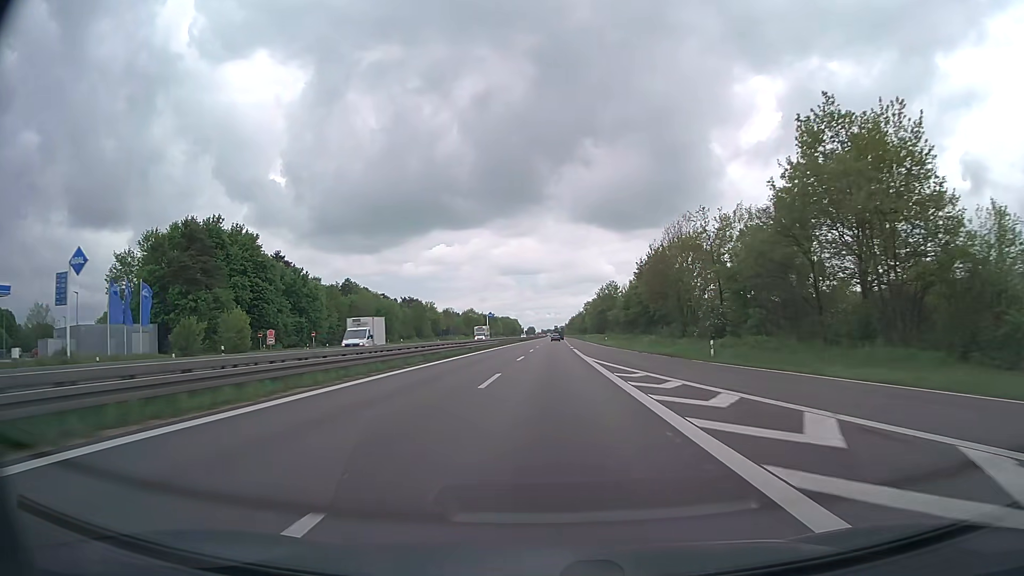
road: trunk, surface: asphalt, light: Day
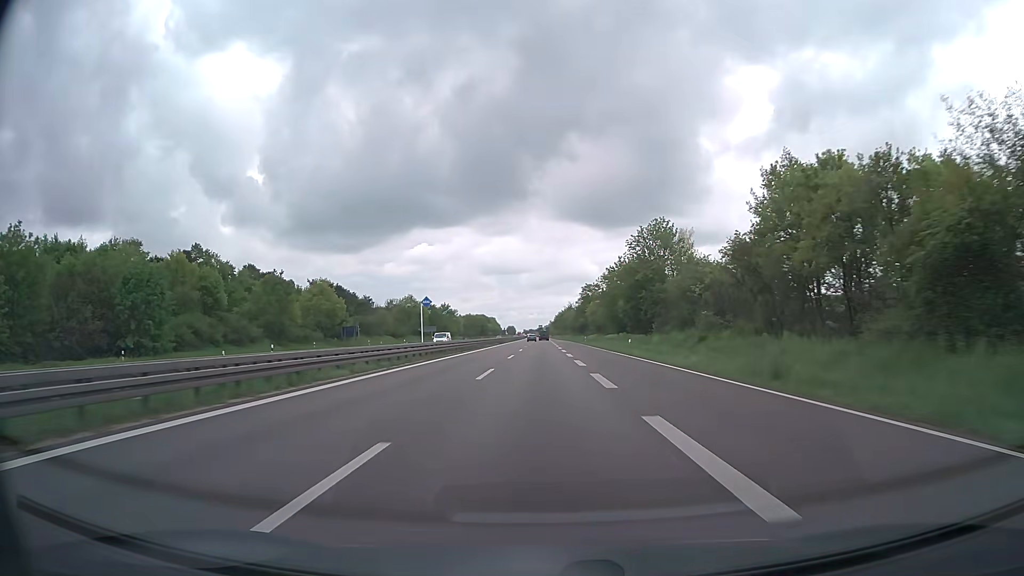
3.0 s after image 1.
(+1.5, +87.2) m; +2°
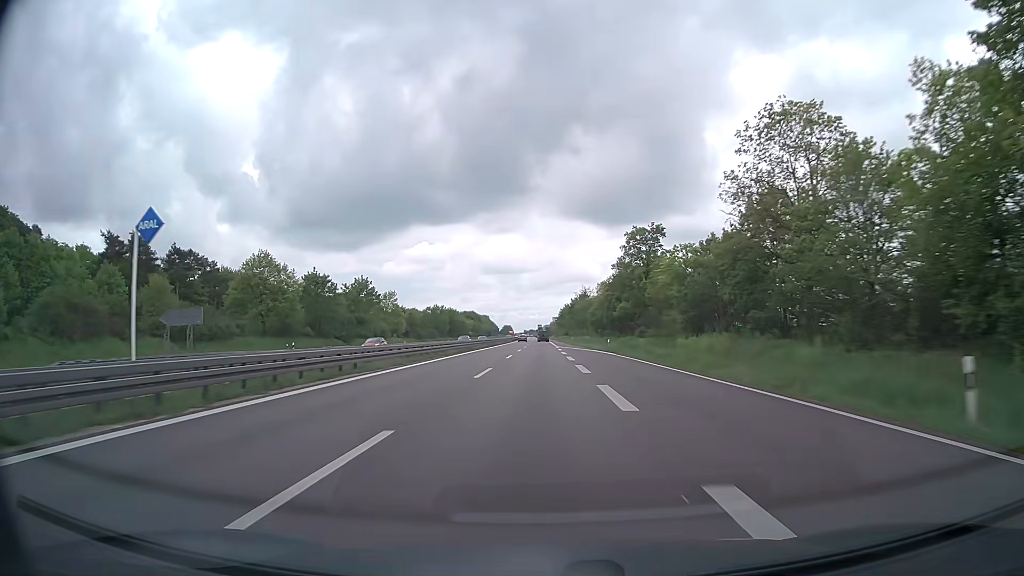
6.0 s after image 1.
(0.0, +89.5) m; 0°
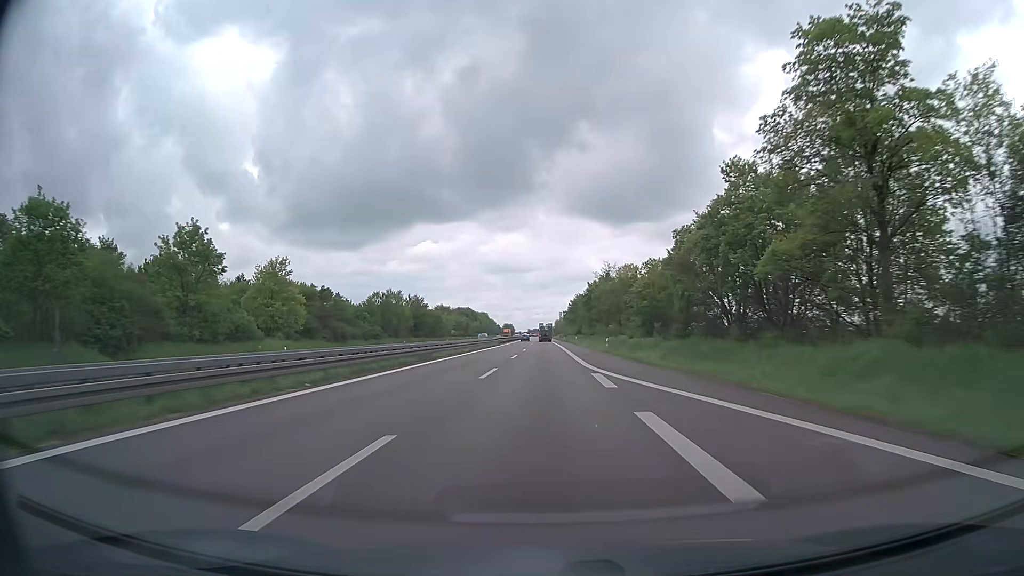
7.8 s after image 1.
(-0.2, +54.8) m; -1°
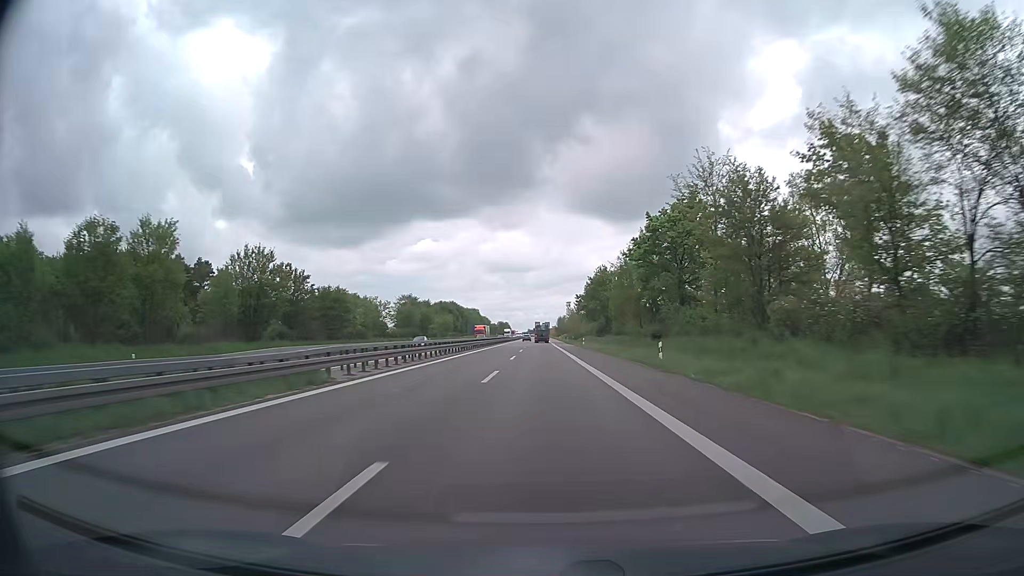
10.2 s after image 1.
(0.0, +74.3) m; 0°
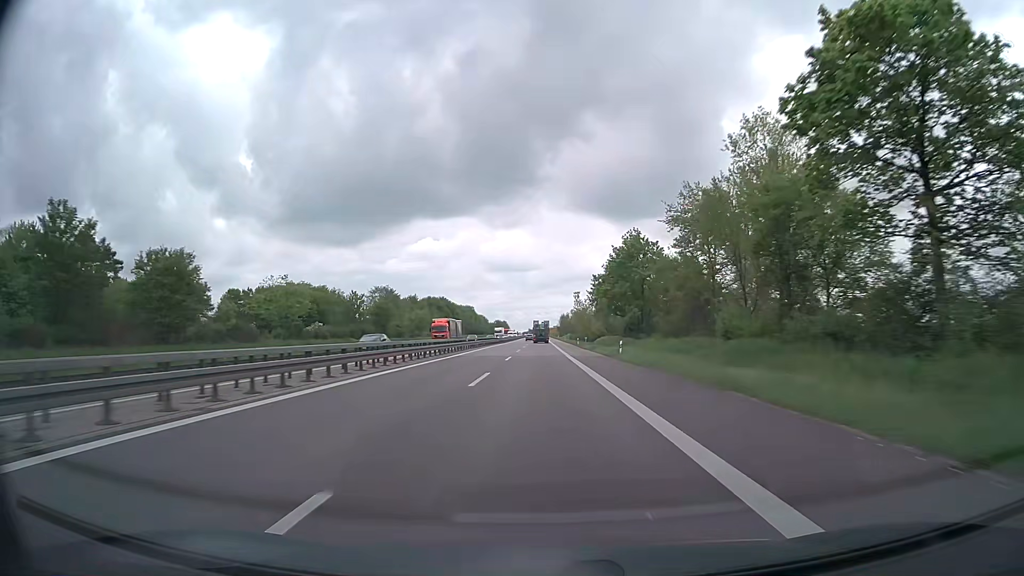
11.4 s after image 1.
(0.0, +37.6) m; 0°
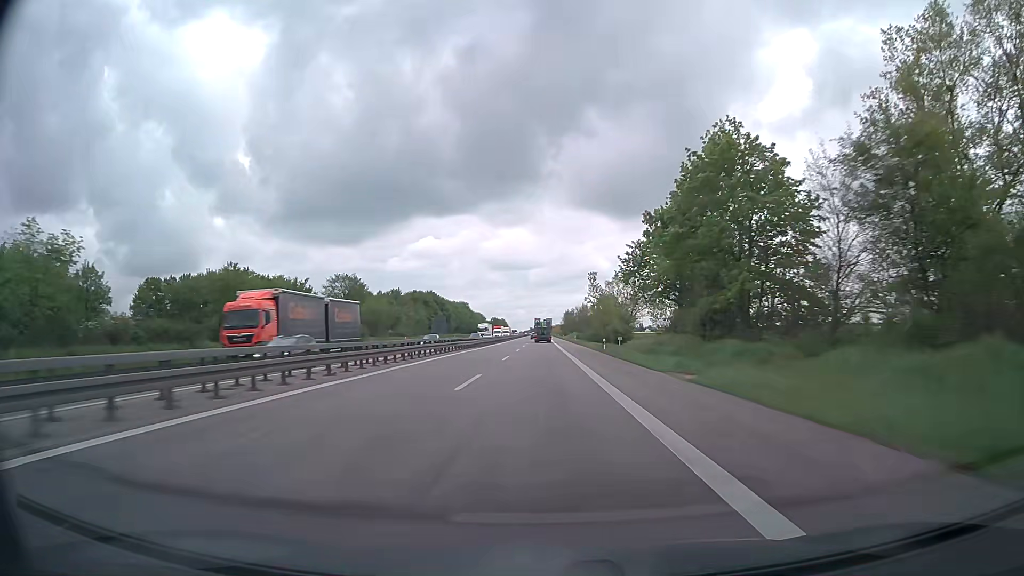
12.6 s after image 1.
(0.0, +37.9) m; 0°
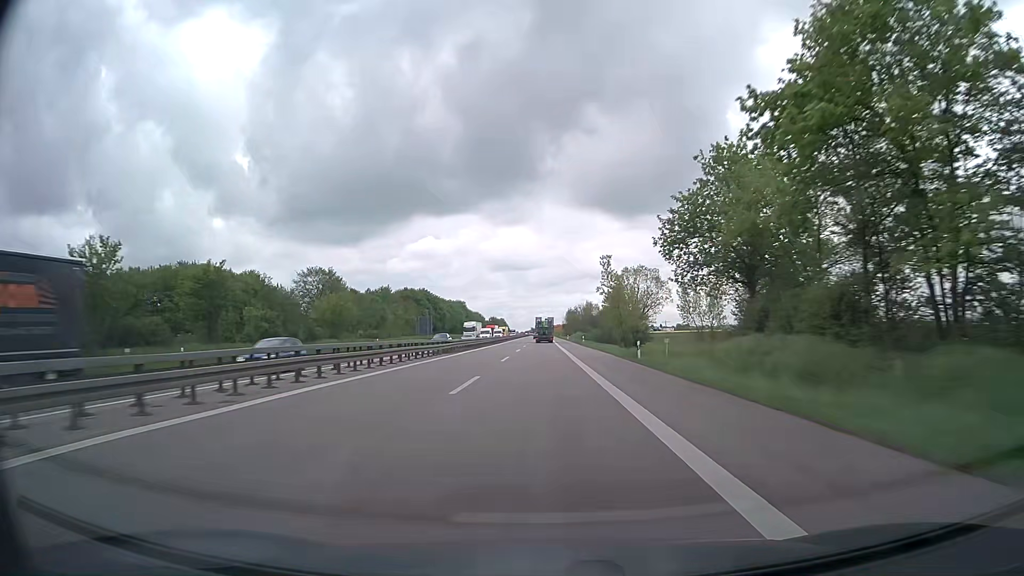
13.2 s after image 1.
(0.0, +19.1) m; 0°
(0, +10) (0, +20) (0, +30) (0, +40) (0, +50) (0, +60) (0, +70) (0, +80) (0, +90) (0, +100) m
